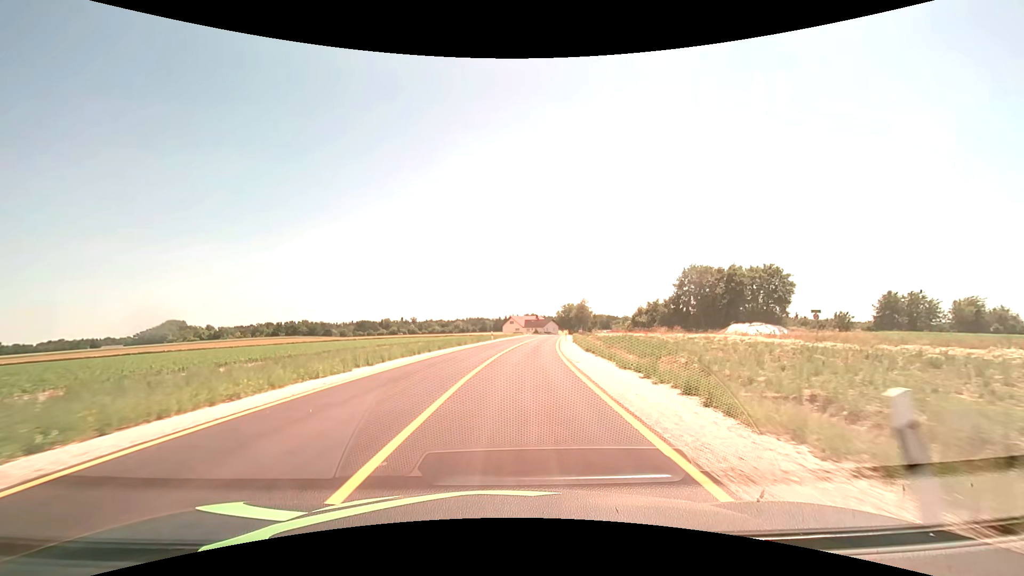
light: Day
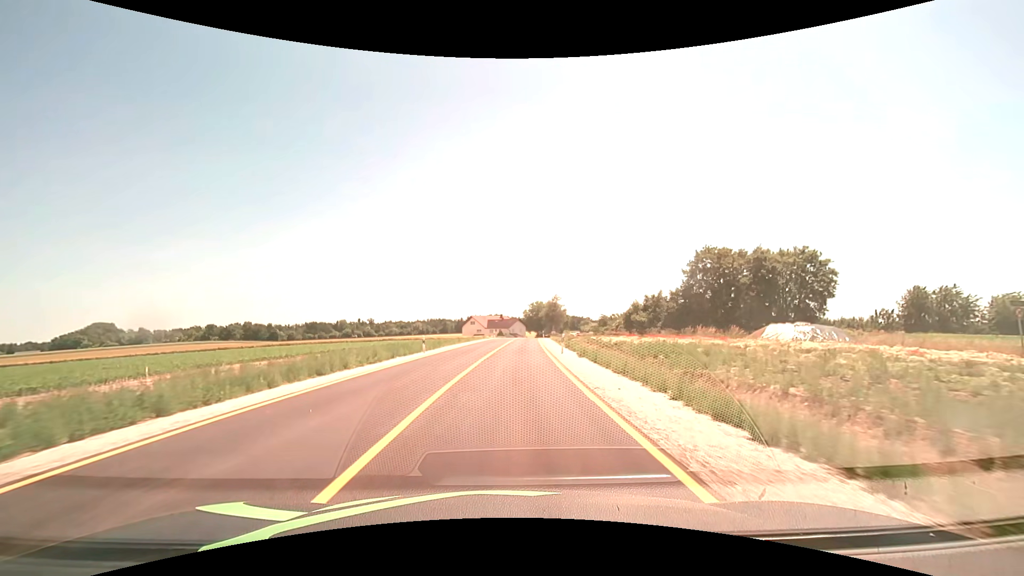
(+0.9, +24.7) m; +4°
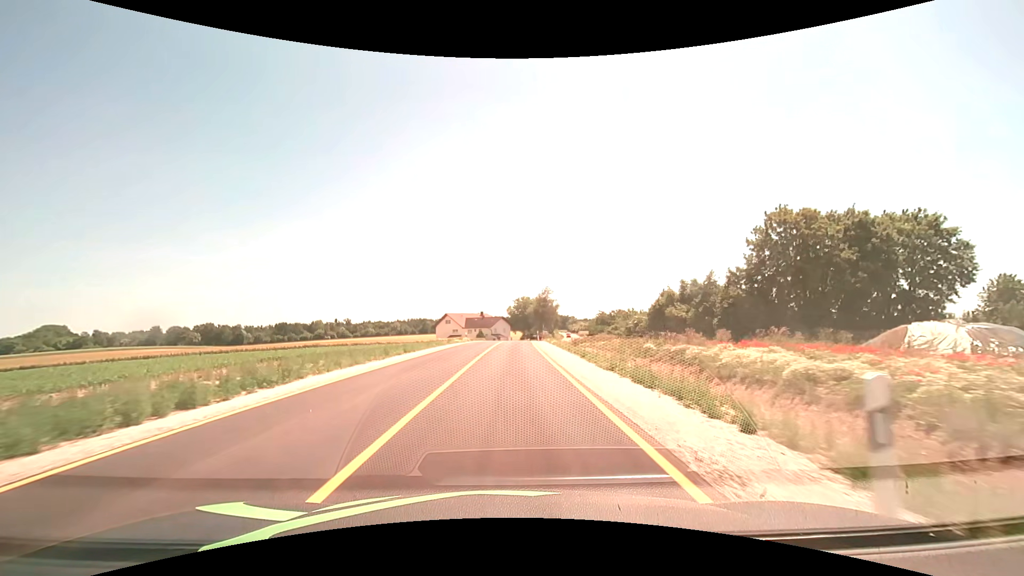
(+0.6, +24.7) m; +2°
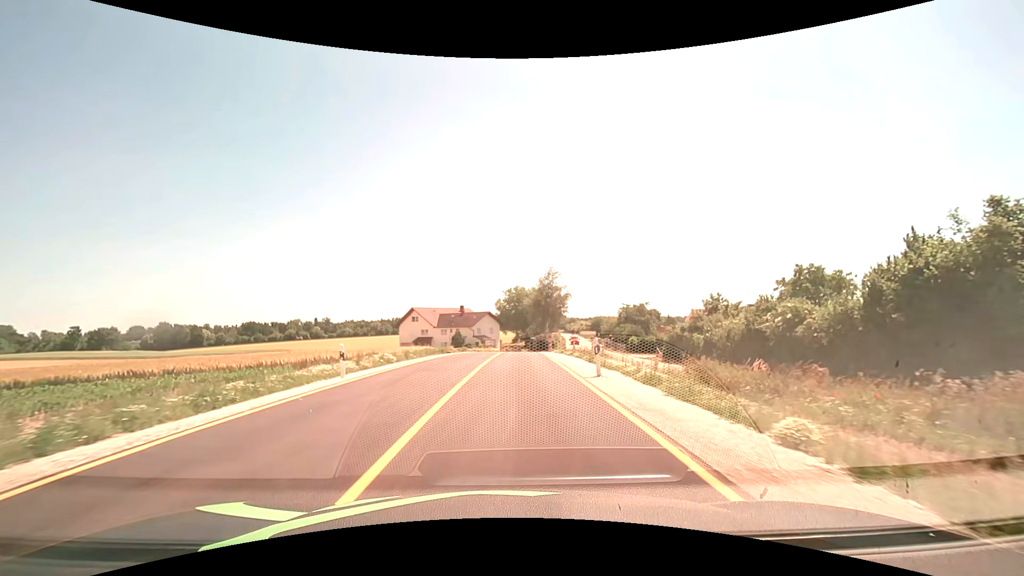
(+0.2, +37.9) m; +1°
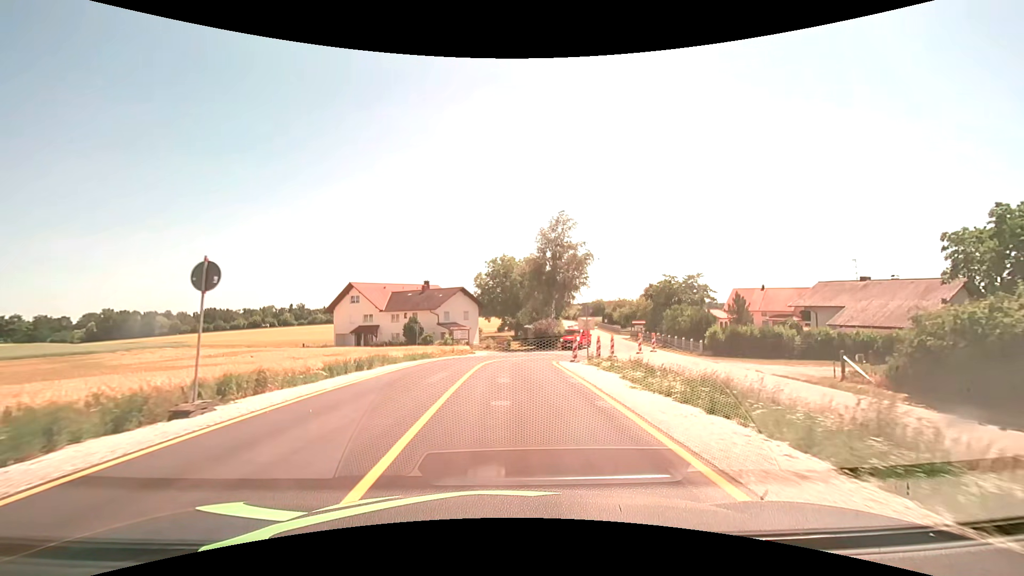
(+0.5, +33.3) m; +1°
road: secondary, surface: asphalt
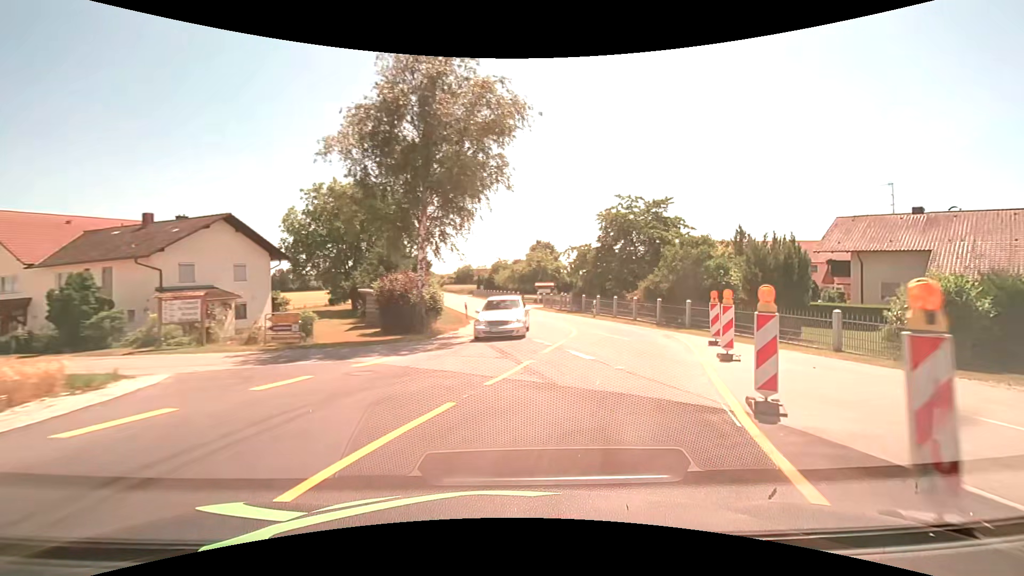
(+2.0, +31.1) m; +16°
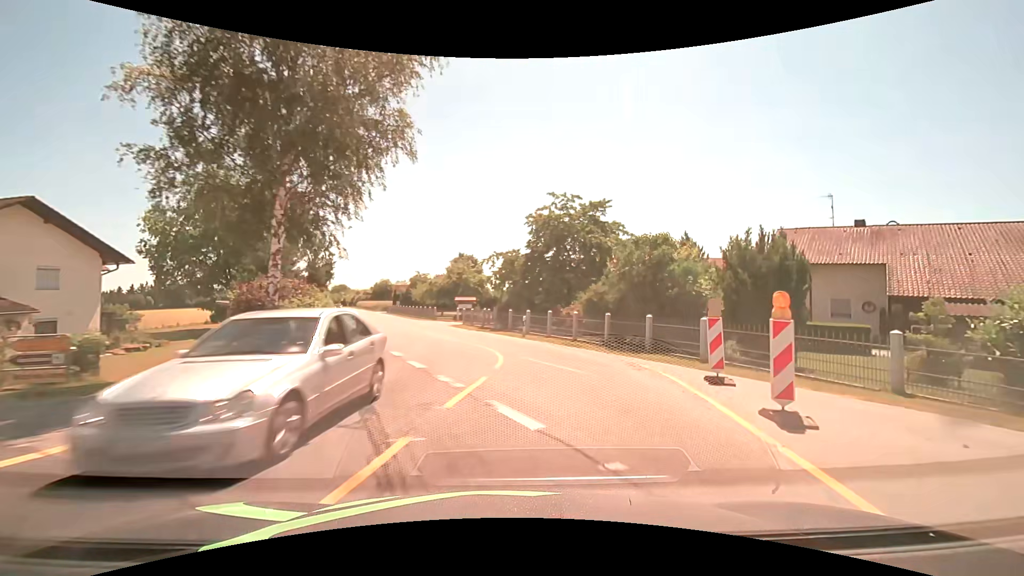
(+0.5, +6.1) m; +8°
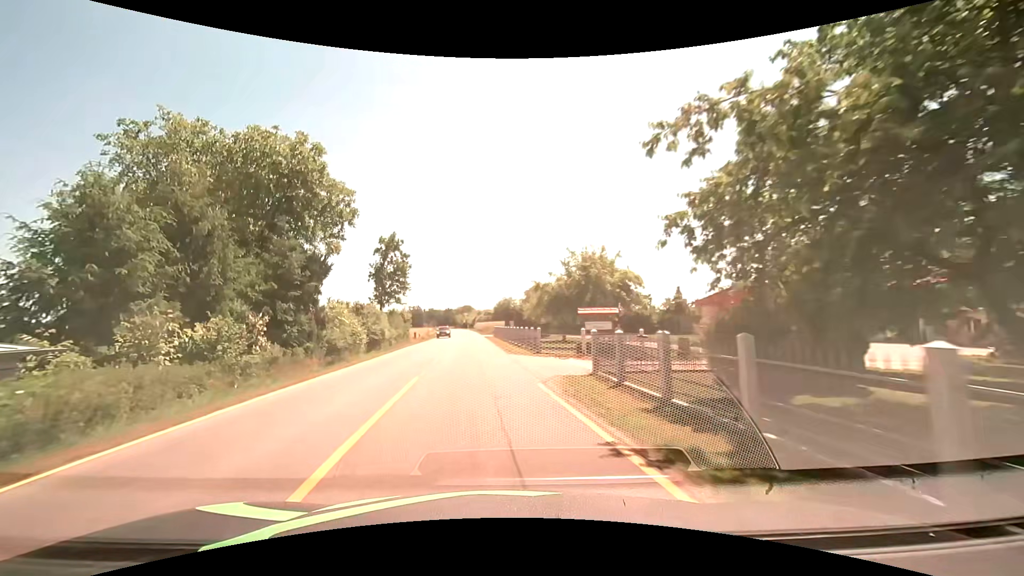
(-1.4, +24.6) m; -15°
(0, +10) (-1, +20) (-2, +30) (-3, +40) (-4, +50) (-4, +60) (-5, +70) (-6, +80) (-7, +90) (-8, +100) m
